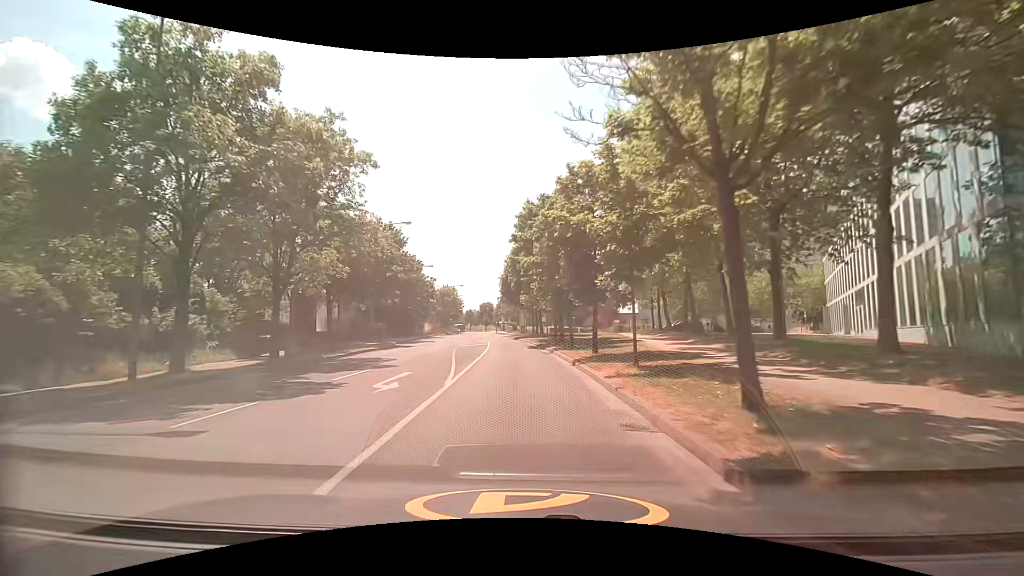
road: tertiary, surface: asphalt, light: Day
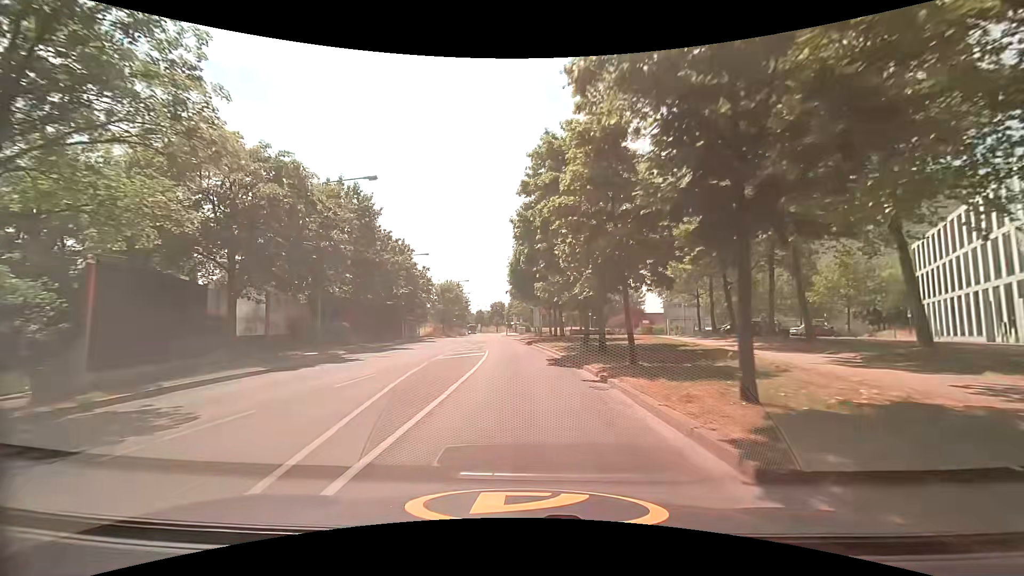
(-0.1, +14.0) m; 0°
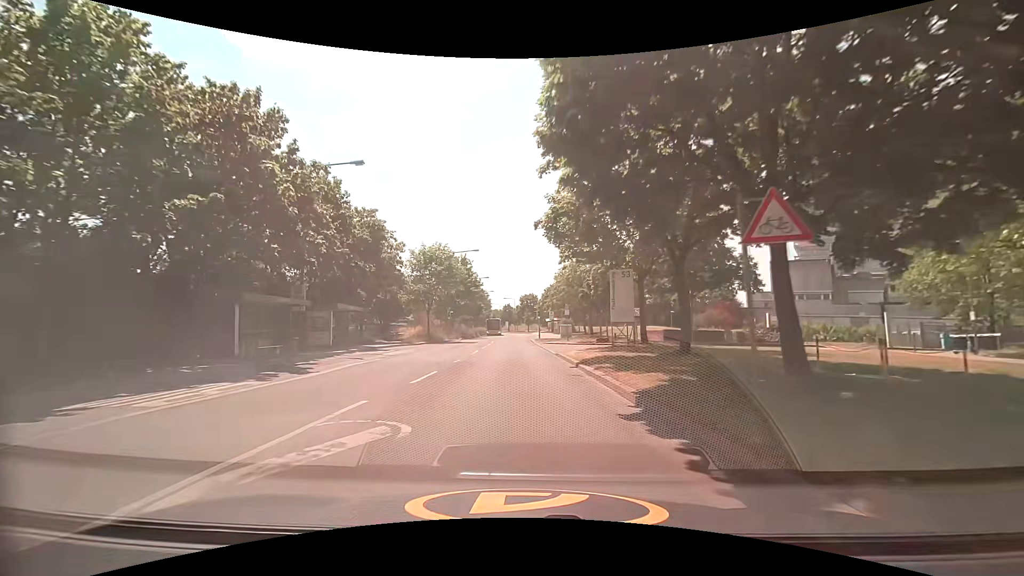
(-1.5, +36.1) m; -5°
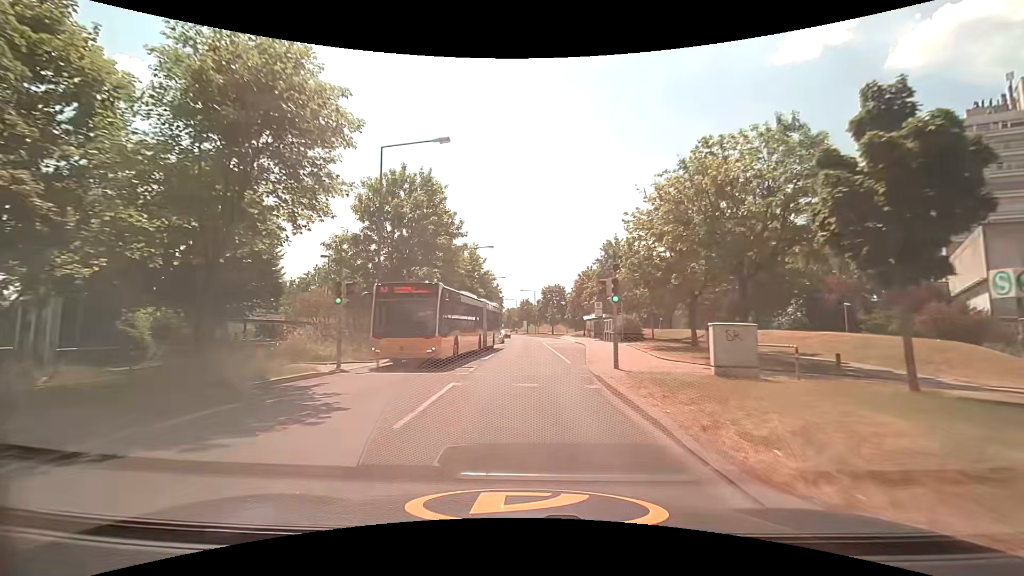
(-0.7, +35.7) m; -2°
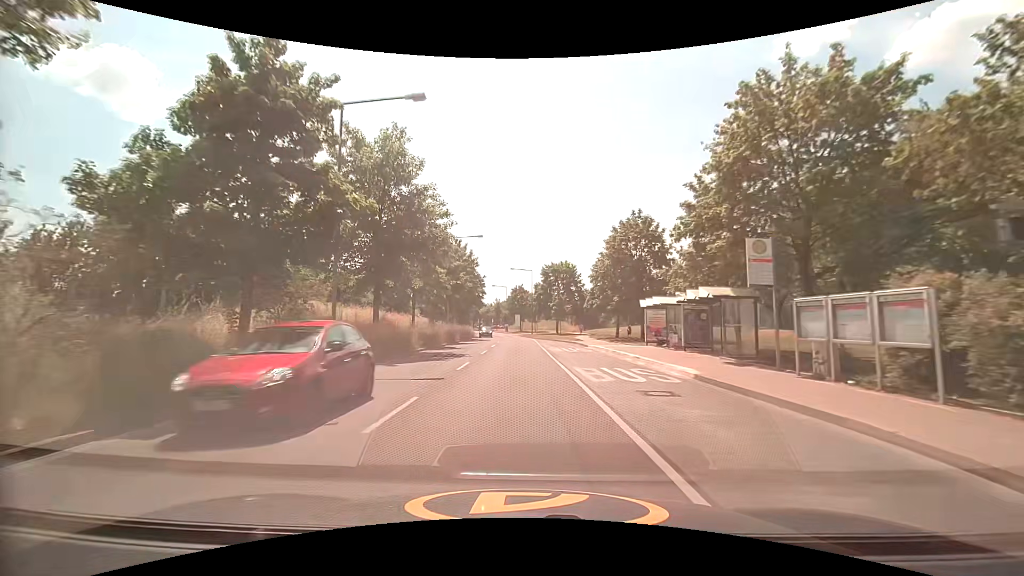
(+0.3, +36.0) m; 0°
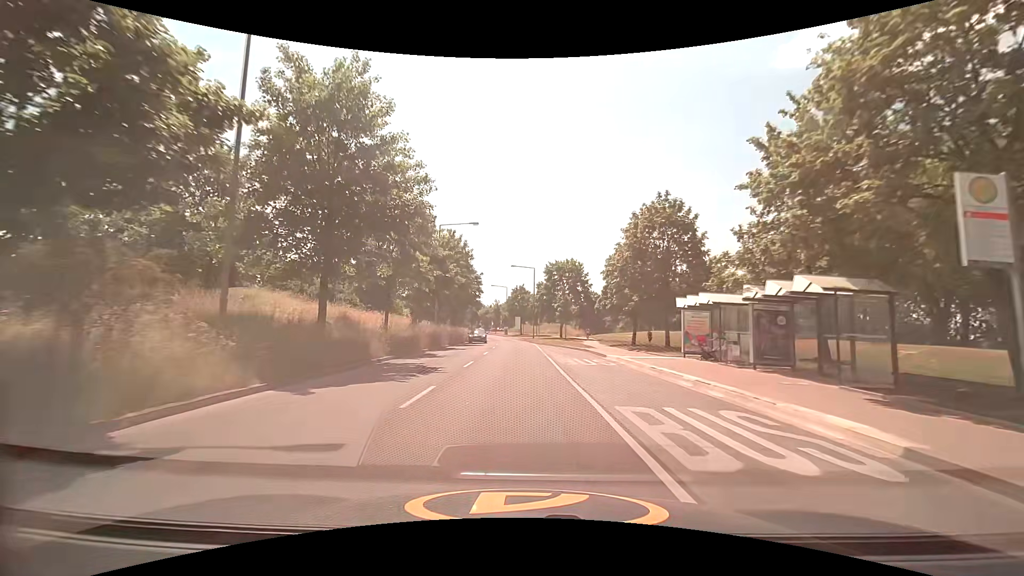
(0.0, +7.2) m; 0°
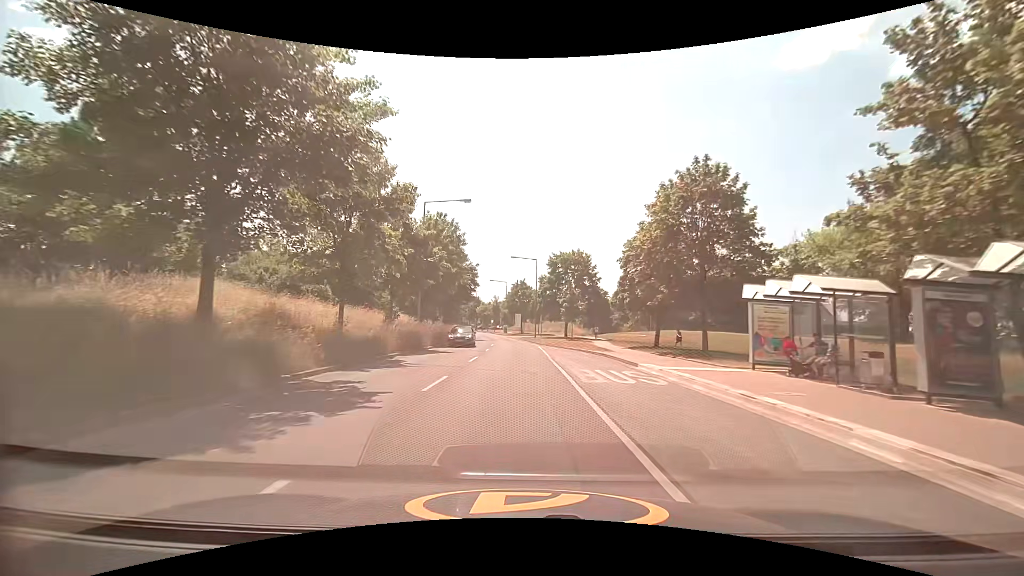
(+0.1, +7.2) m; 0°
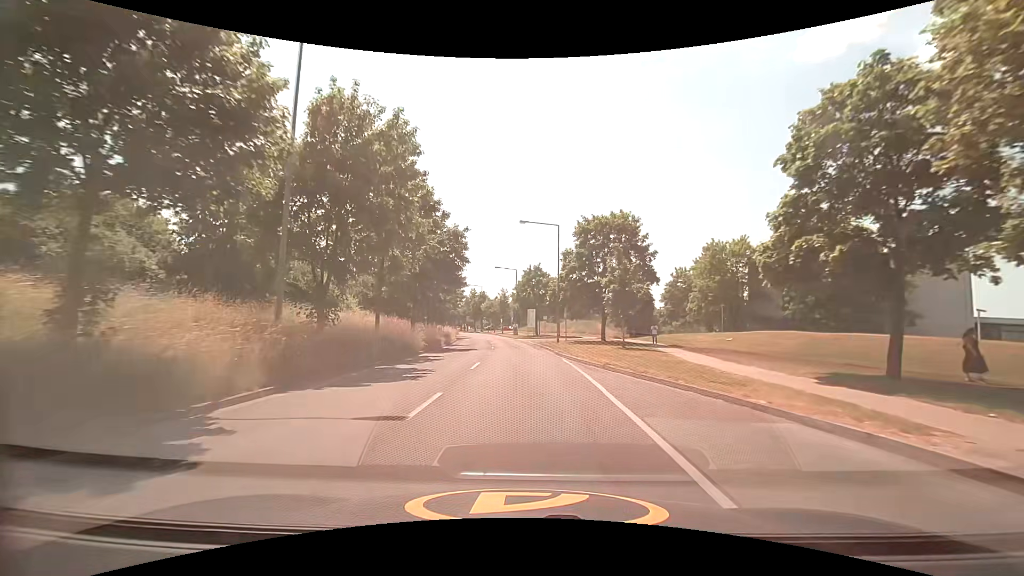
(-0.1, +21.5) m; -1°
(0, +10) (0, +20) (-1, +30) (-1, +40) (-2, +50) (-3, +60) (-5, +70) (-6, +80) (-9, +89) (-11, +99) m
